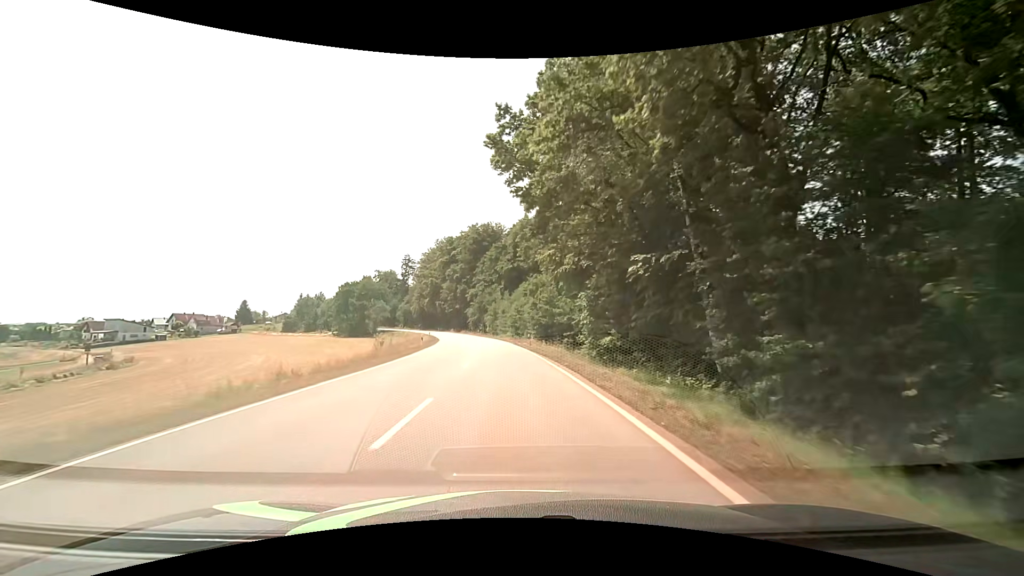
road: secondary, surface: asphalt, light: Day
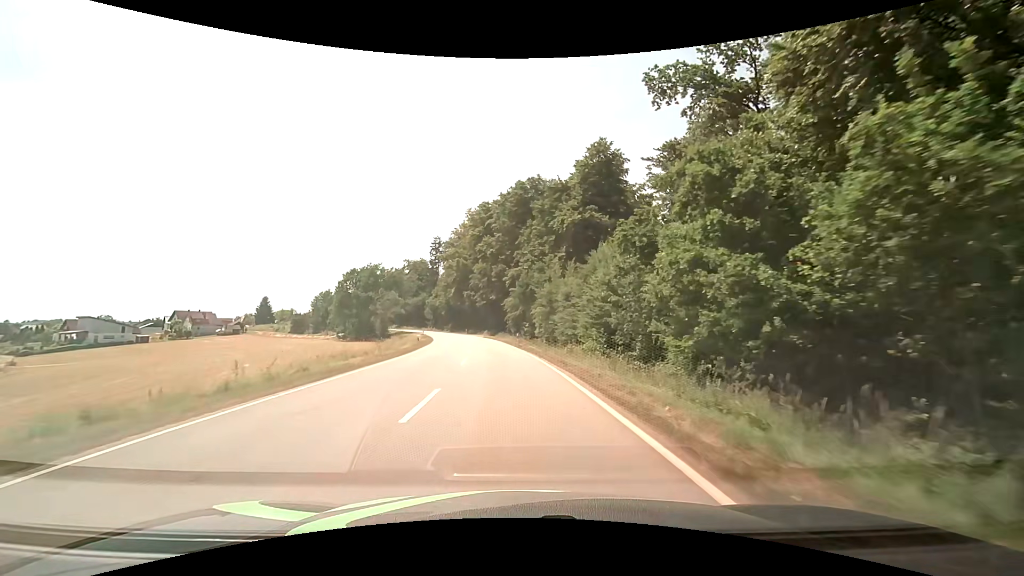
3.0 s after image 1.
(-2.6, +46.2) m; -6°
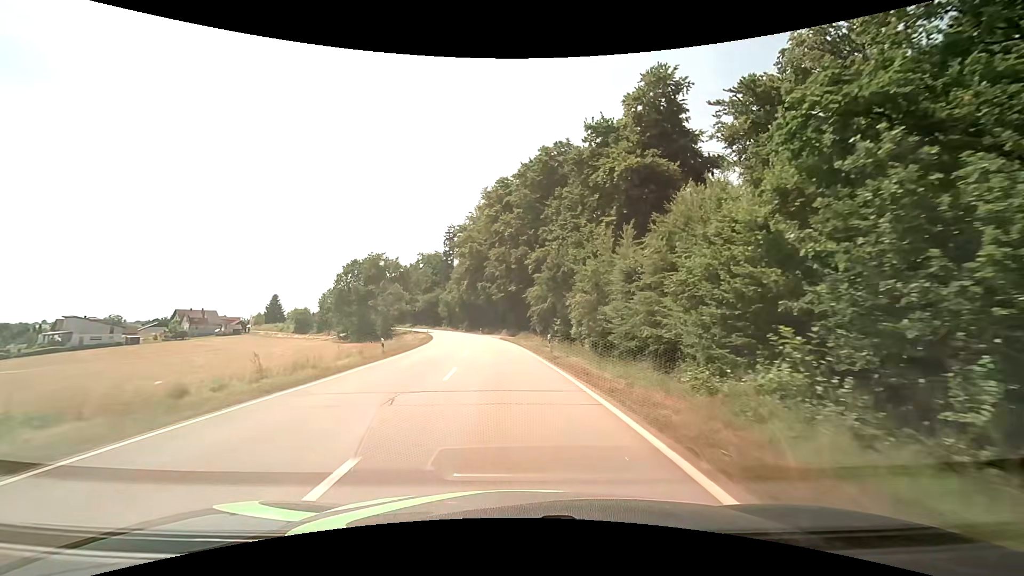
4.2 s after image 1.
(-0.5, +18.1) m; -3°
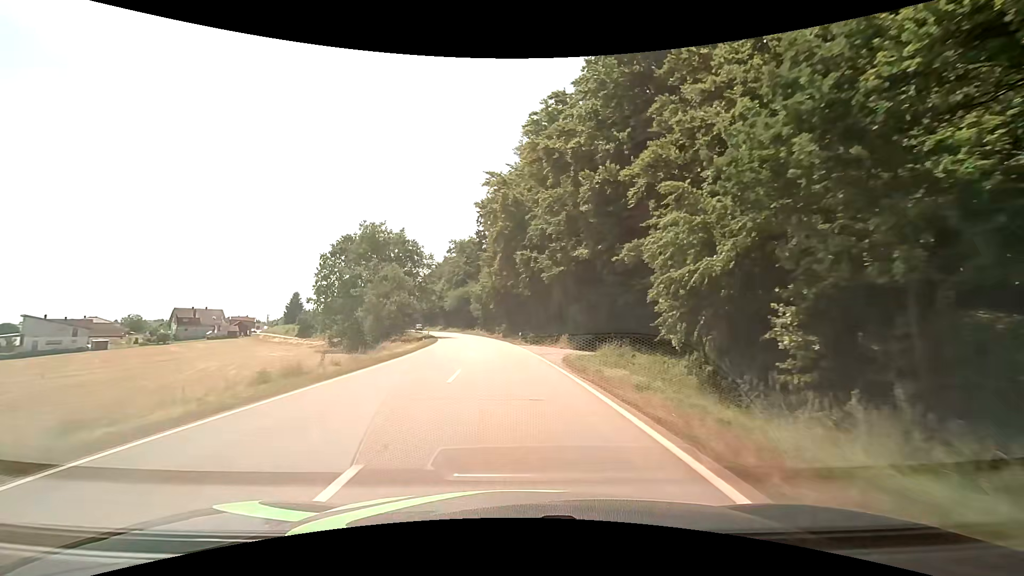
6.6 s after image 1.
(-1.8, +36.2) m; -5°
(0, +10) (-1, +20) (-1, +30) (-2, +40) (-3, +50) (-4, +60) (-6, +70) (-7, +80) (-9, +89) (-12, +99) m
